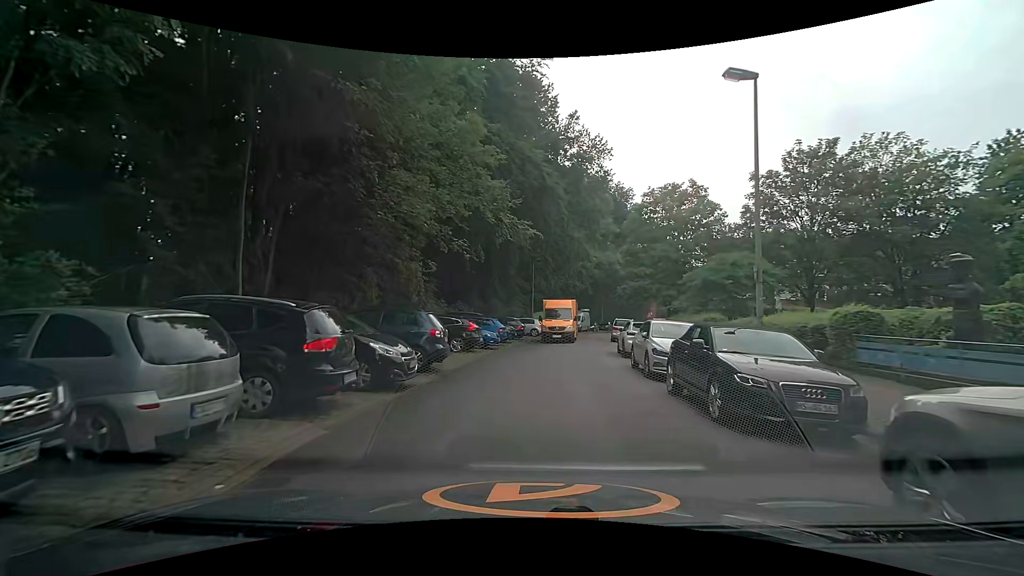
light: Day
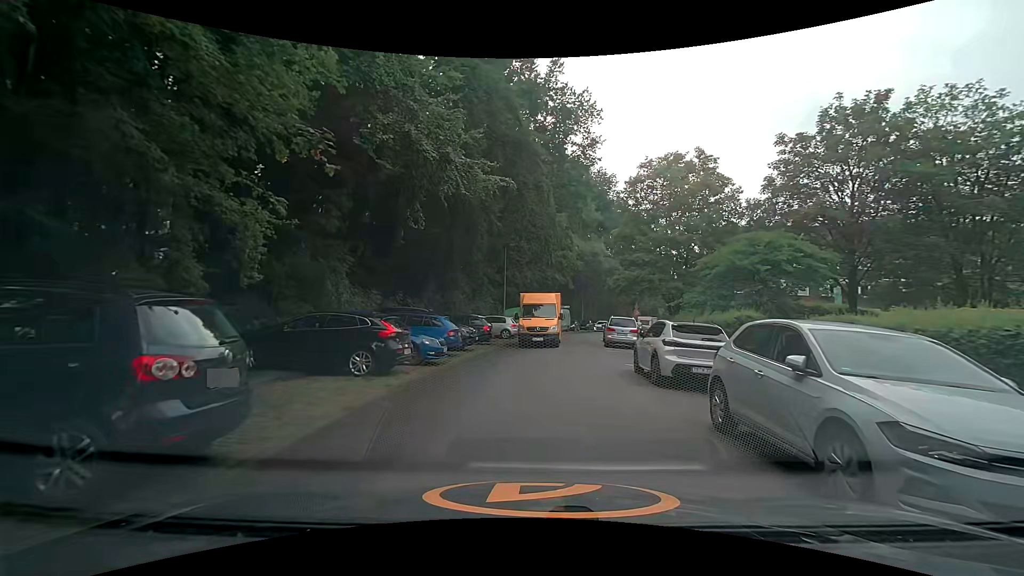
(+0.2, +8.5) m; 0°
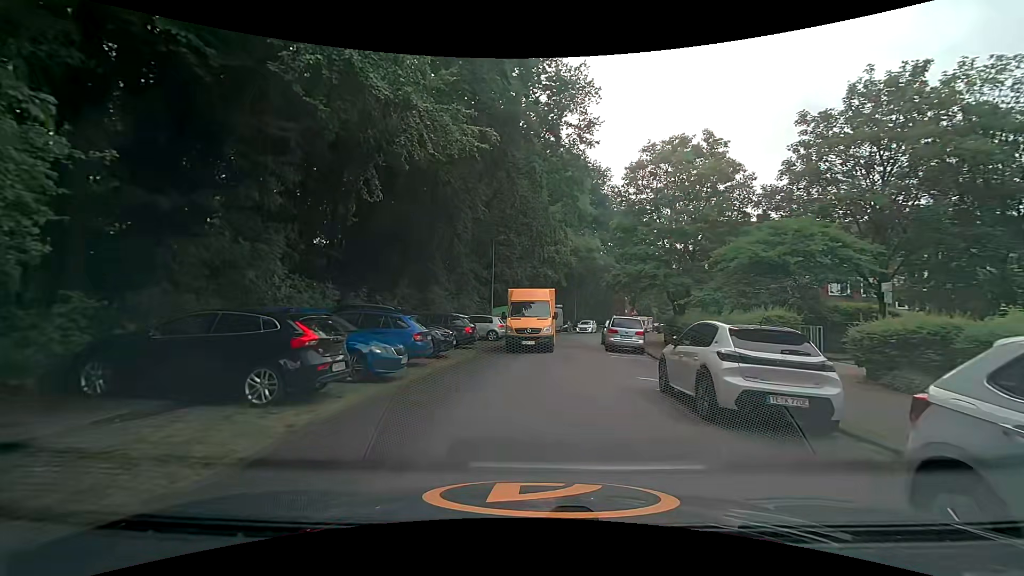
(+0.2, +3.7) m; +2°
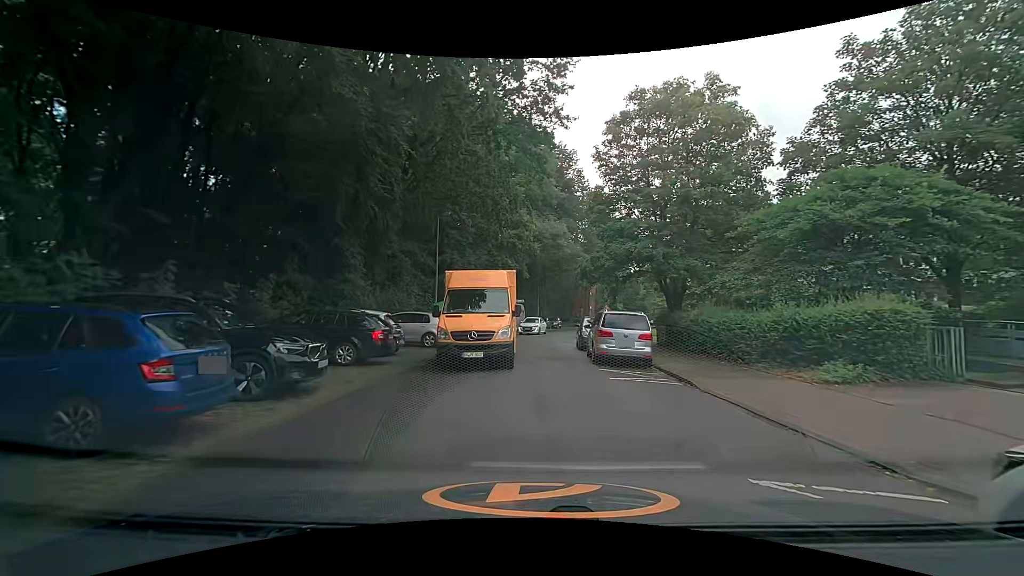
(+0.6, +8.0) m; +7°
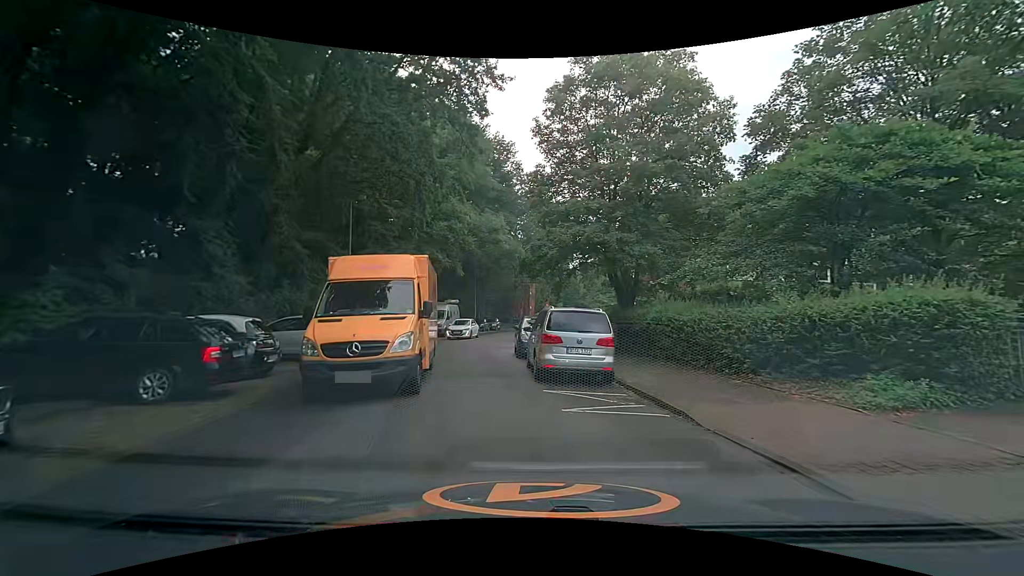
(+0.3, +4.2) m; +8°
